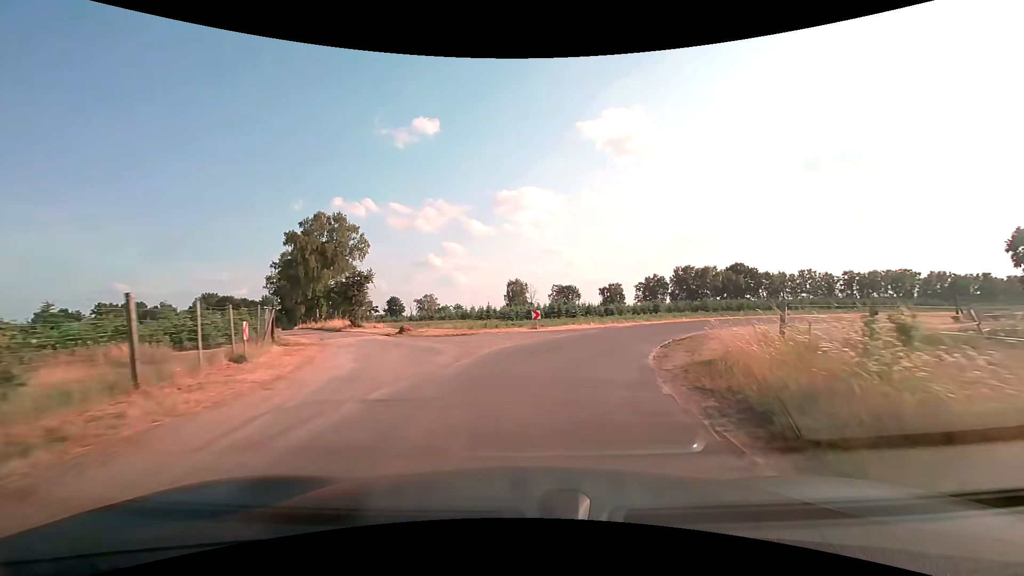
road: unclassified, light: Day
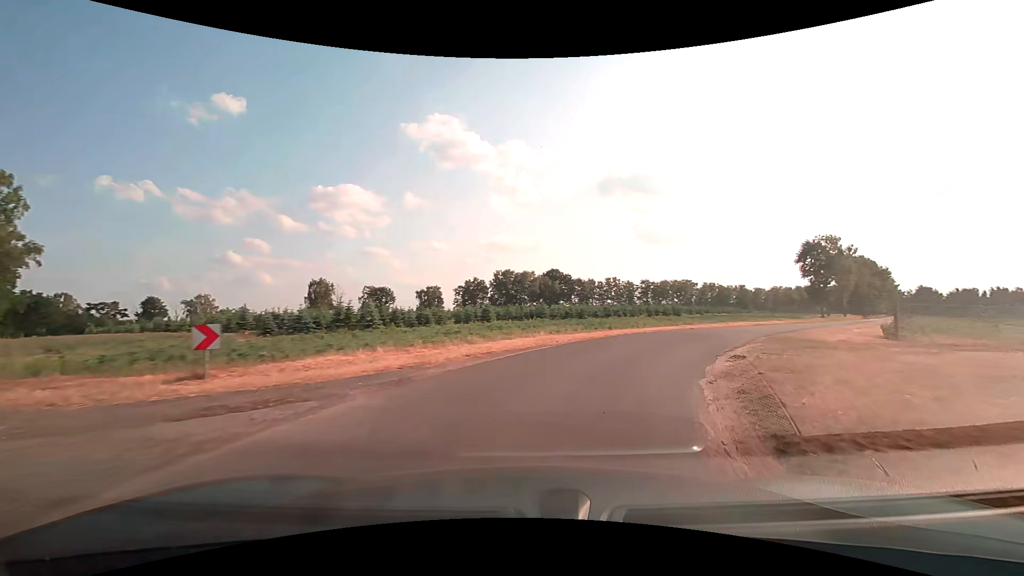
(+2.6, +17.7) m; +20°
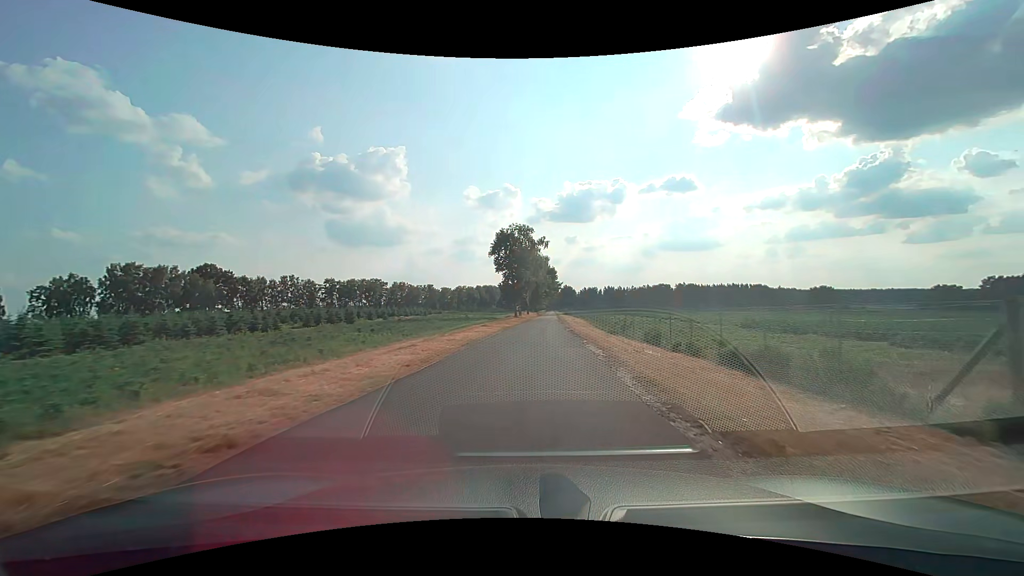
(+8.5, +23.7) m; +35°
(0, +10) (+1, +20) (+1, +30) (+2, +40) (+2, +50) (+3, +60) (+3, +70) (+4, +80) (+4, +90) (+5, +100) m
